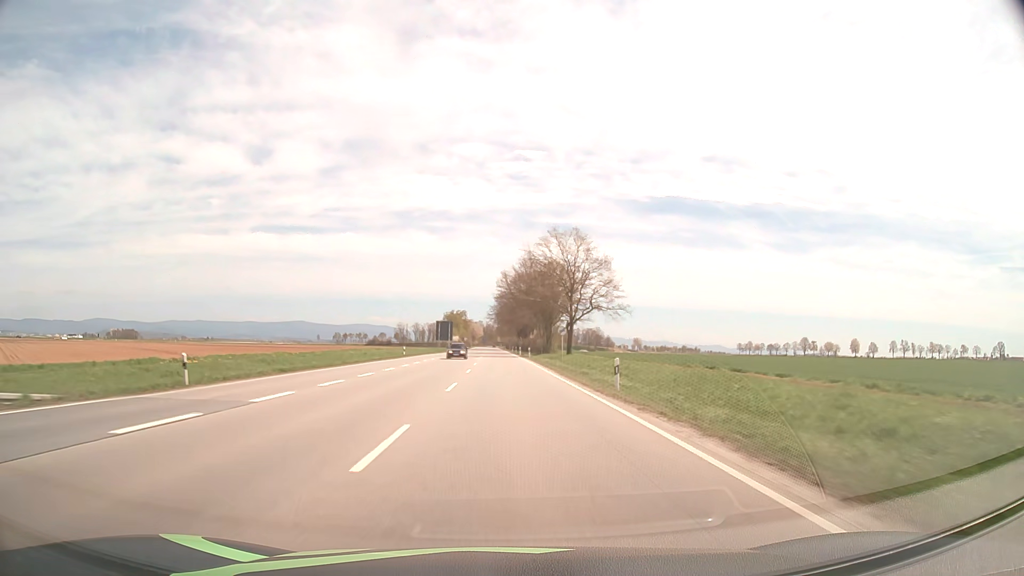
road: primary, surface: asphalt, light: Day
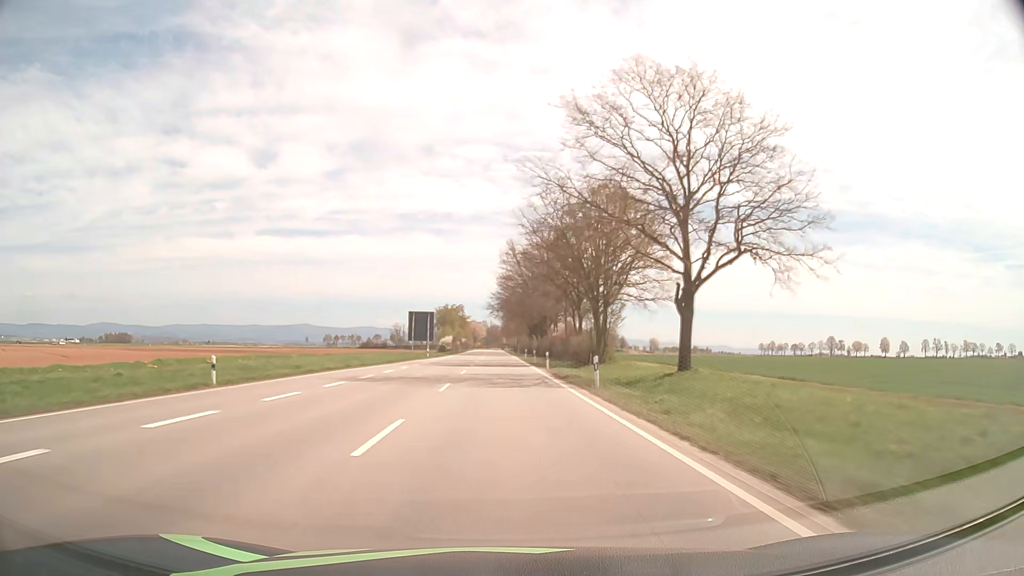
(-0.2, +47.0) m; 0°
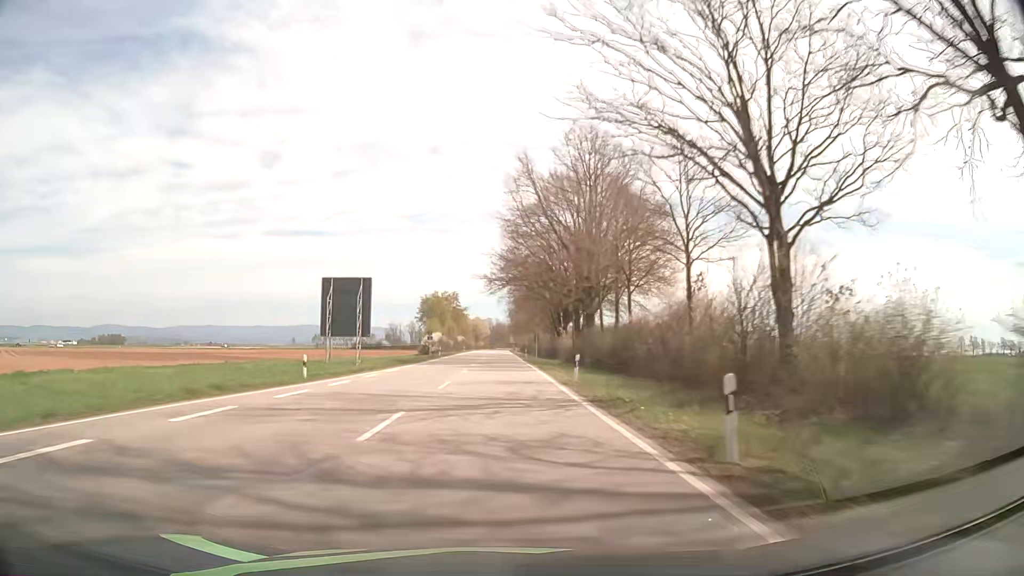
(-0.3, +46.9) m; 0°
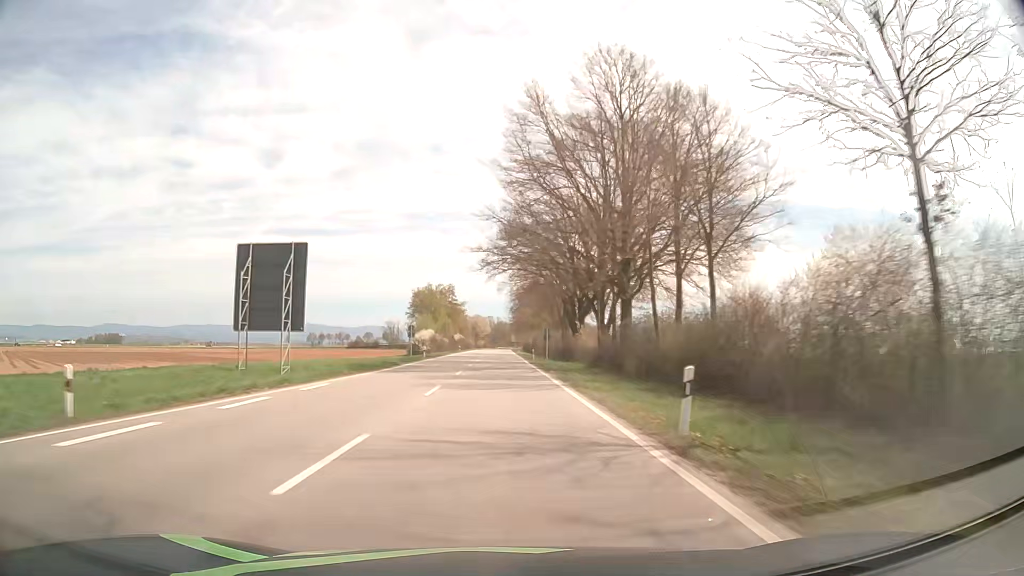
(-0.1, +15.6) m; 0°
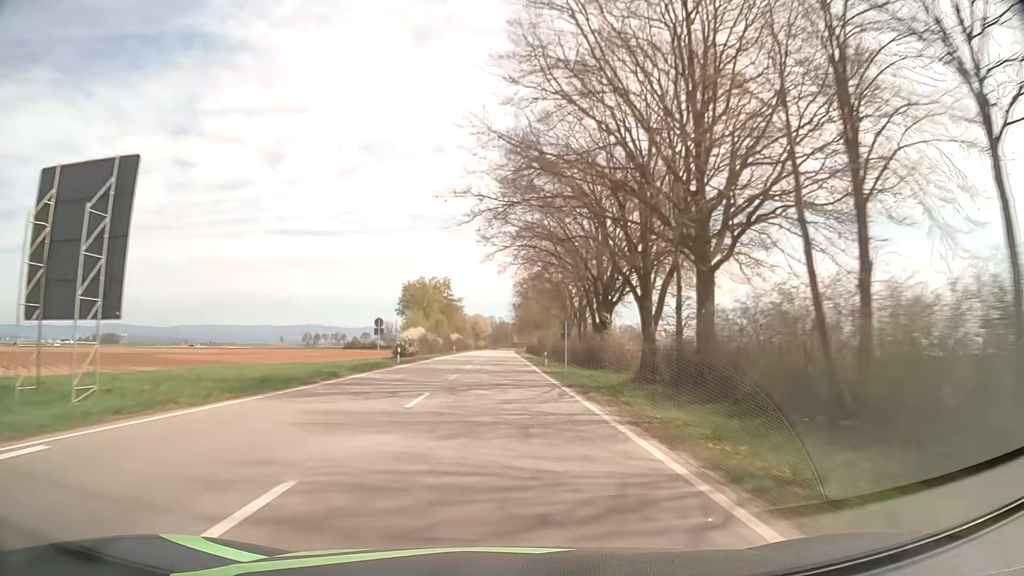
(0.0, +15.6) m; 0°
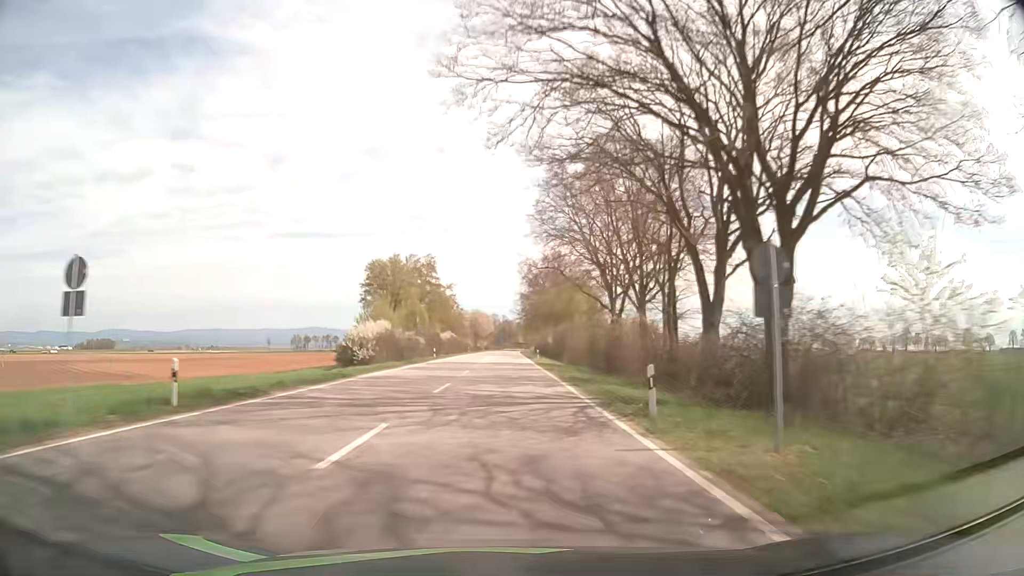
(-0.1, +31.3) m; 0°
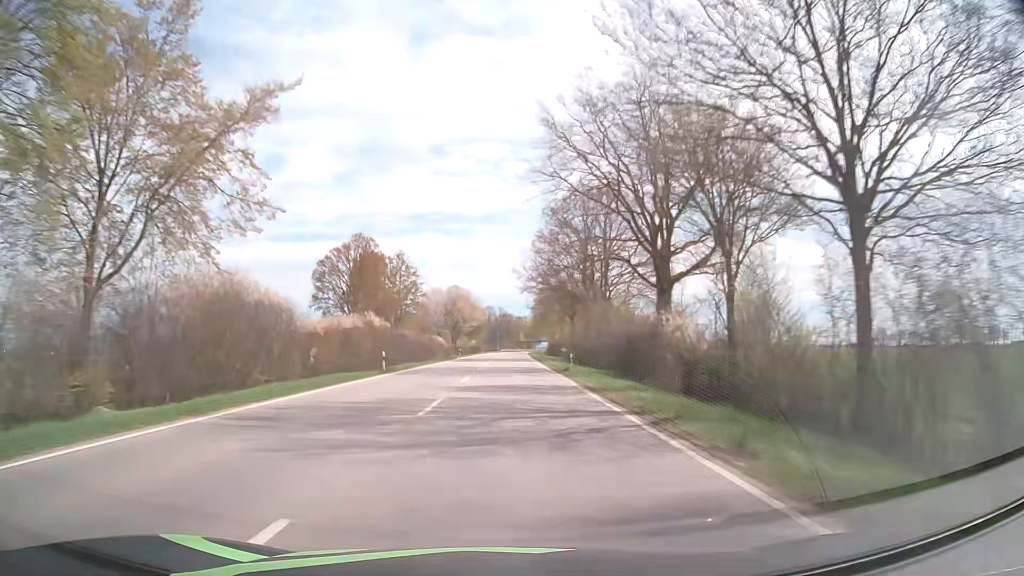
(+0.1, +78.5) m; 0°
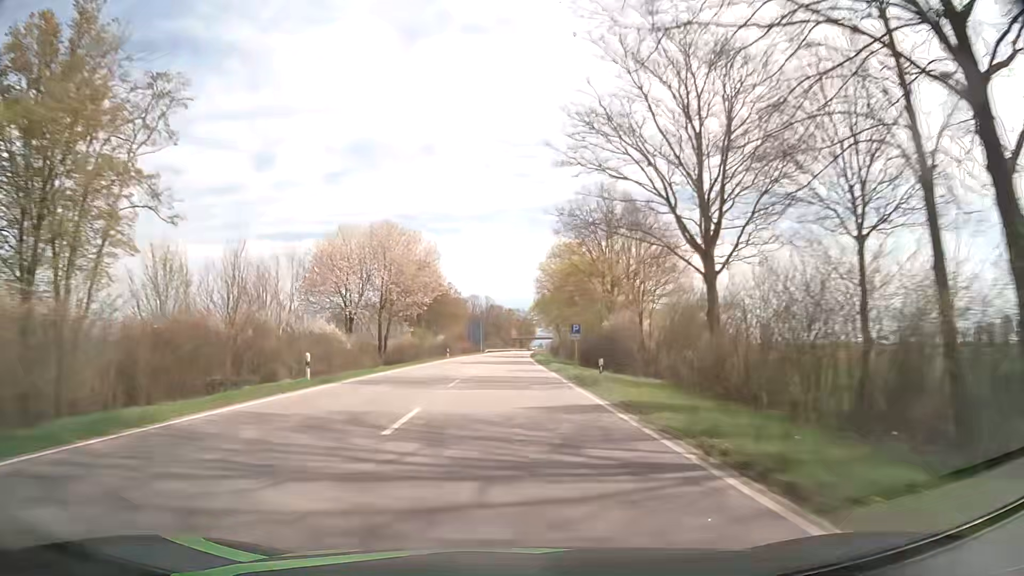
(+0.3, +63.1) m; 0°
(0, +10) (0, +20) (0, +30) (0, +40) (0, +50) (+1, +60) (+1, +70) (+1, +80) (+1, +90) (+2, +100) m
